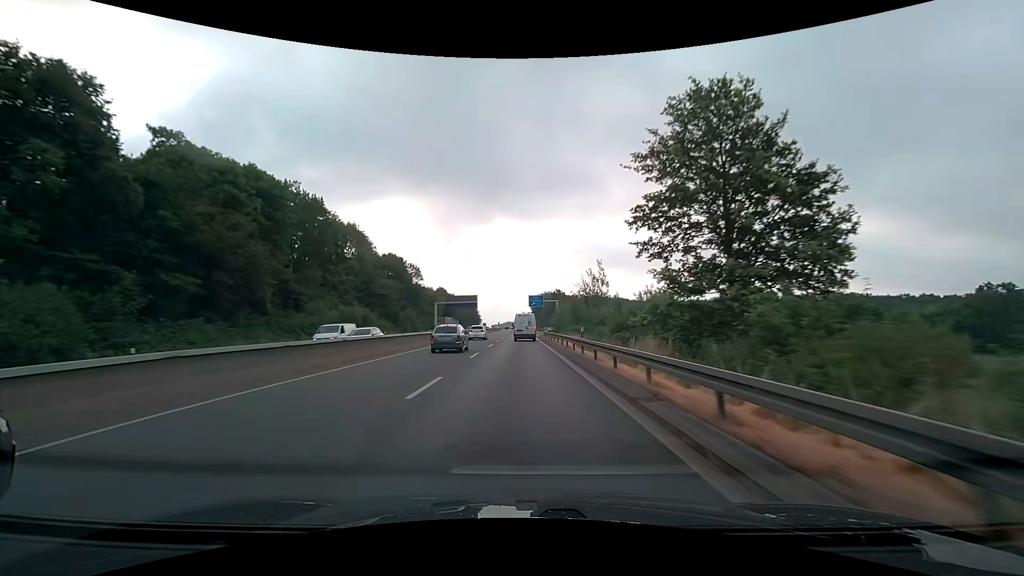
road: trunk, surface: asphalt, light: Day
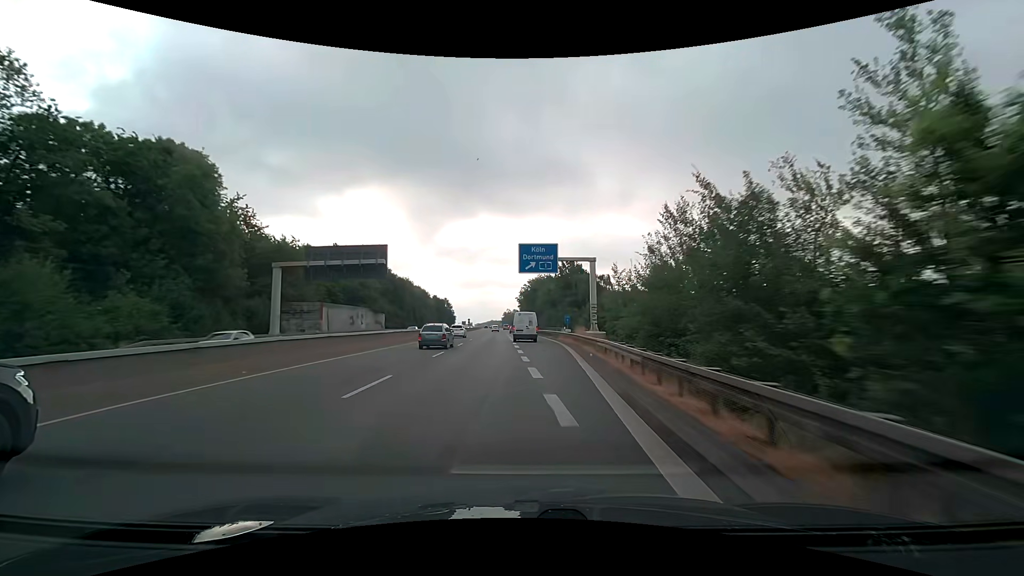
(+0.4, +71.3) m; +2°
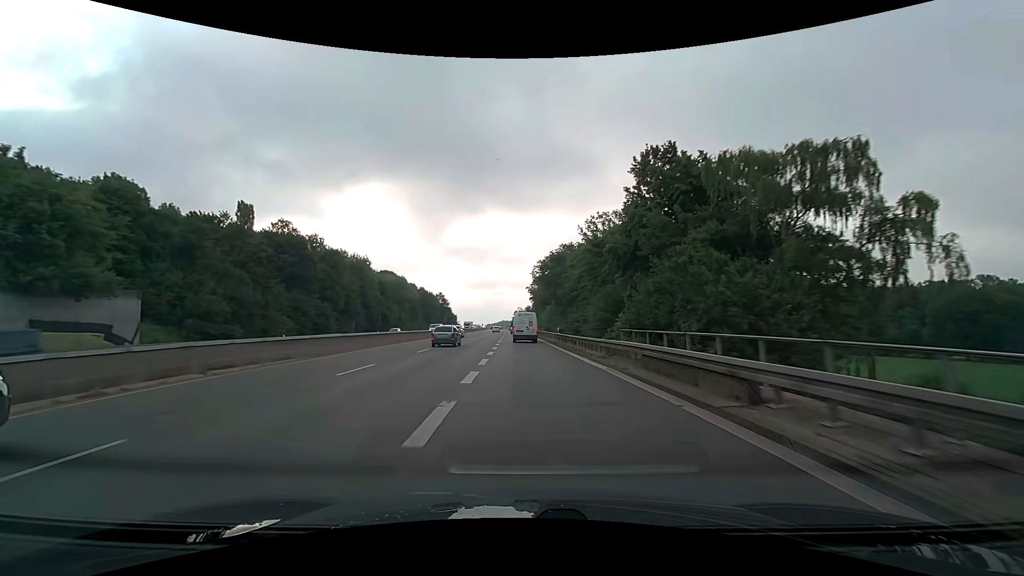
(-0.1, +55.3) m; -2°
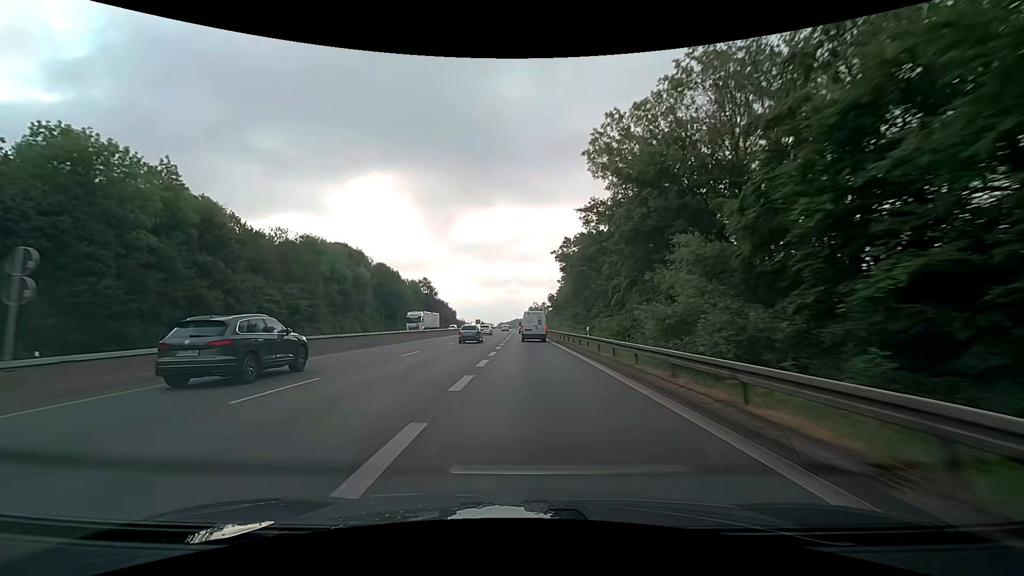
(-1.0, +68.5) m; -1°
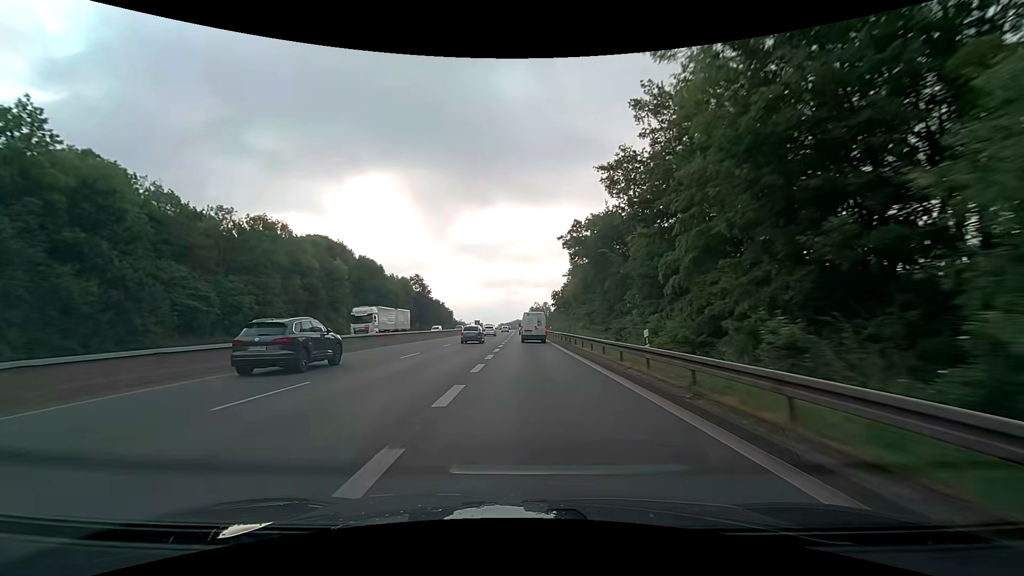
(0.0, +13.6) m; 0°
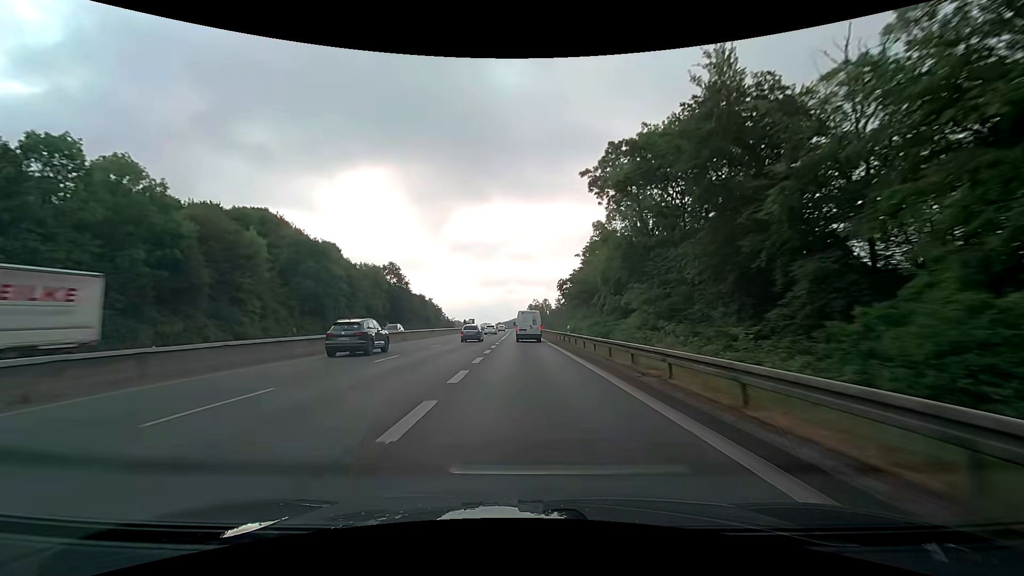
(0.0, +27.0) m; 0°
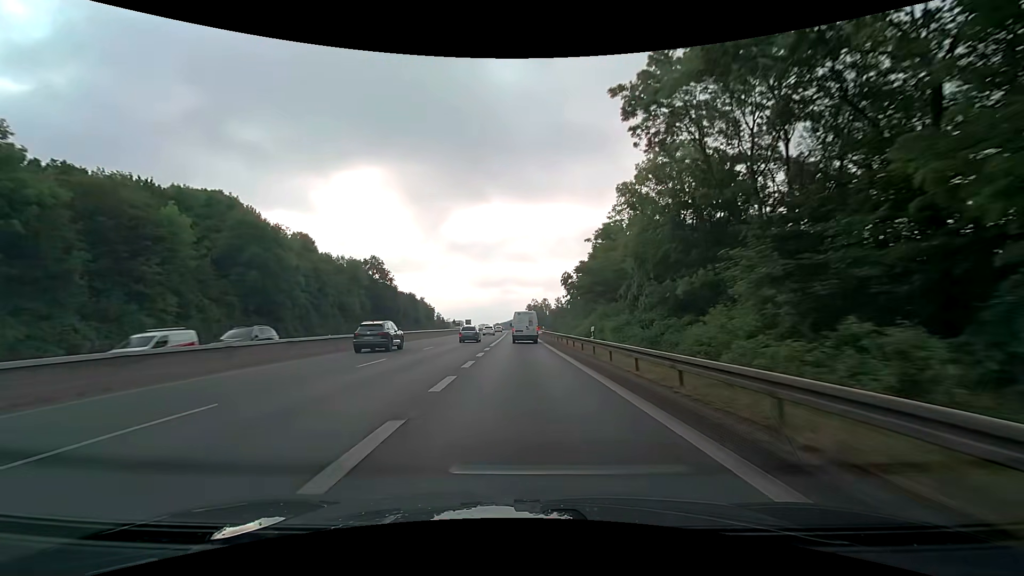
(0.0, +13.4) m; 0°
